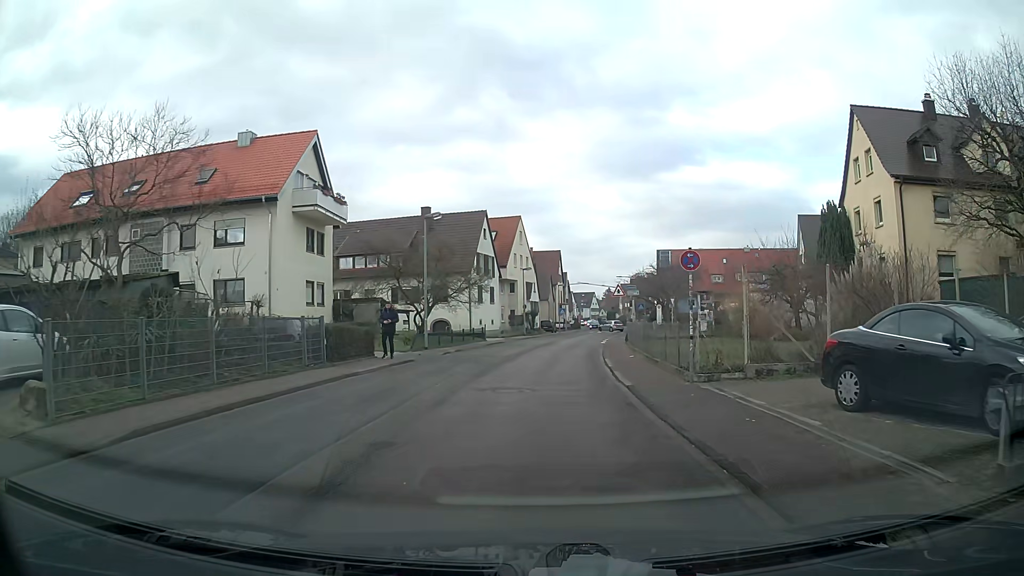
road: tertiary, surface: asphalt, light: Day
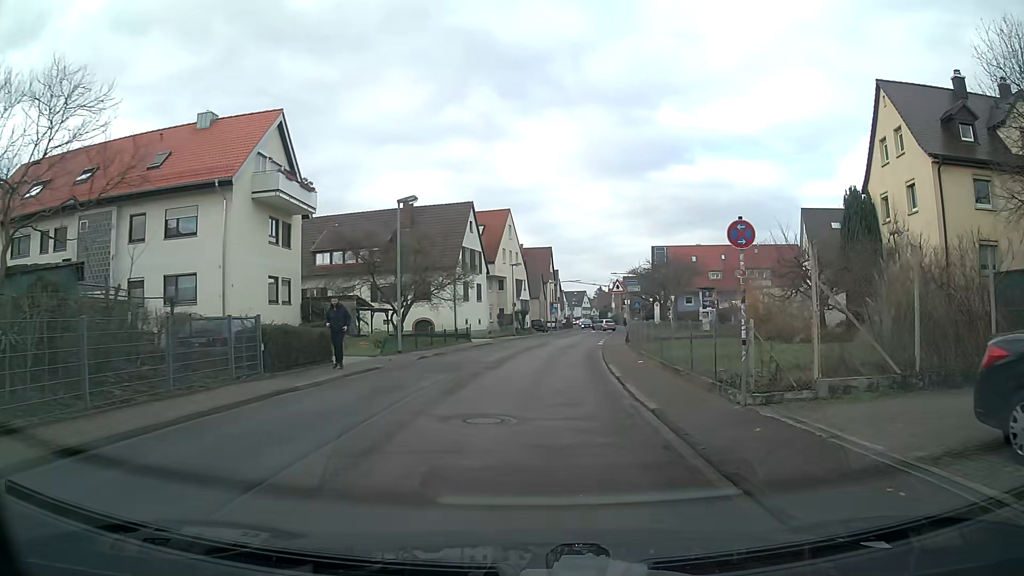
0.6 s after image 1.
(0.0, +4.0) m; +1°
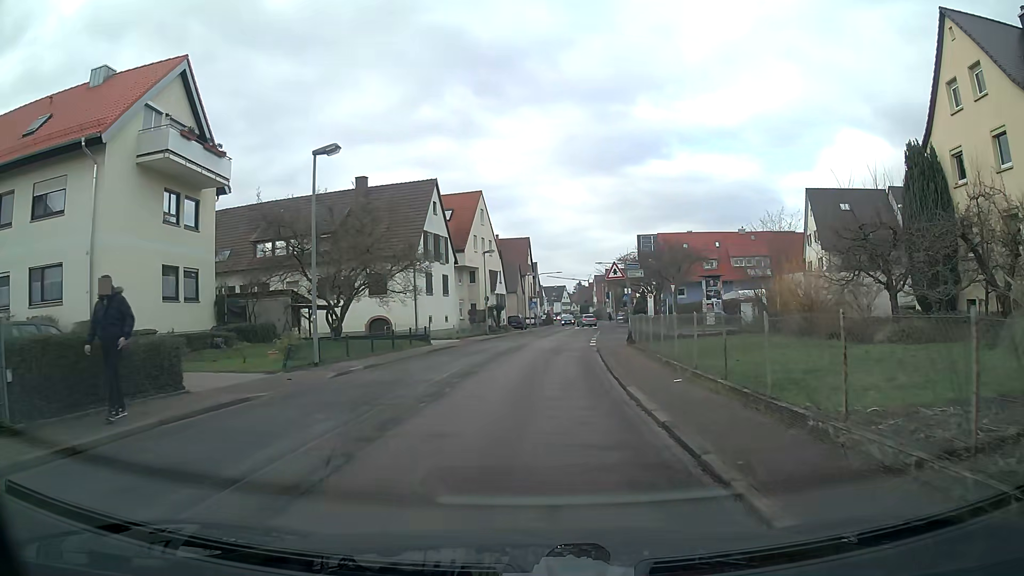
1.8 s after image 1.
(+0.1, +8.0) m; +1°
